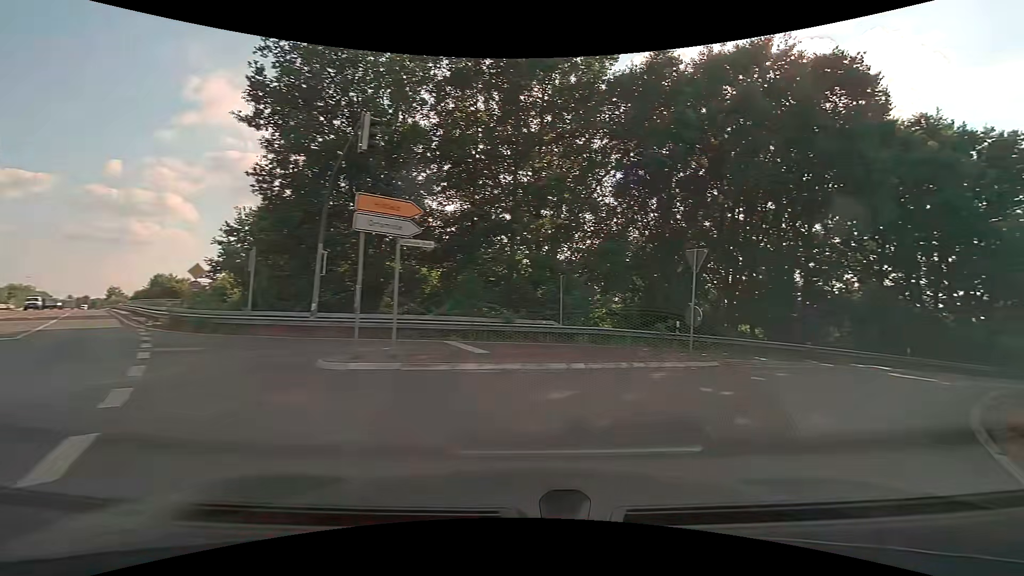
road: secondary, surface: asphalt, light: Day
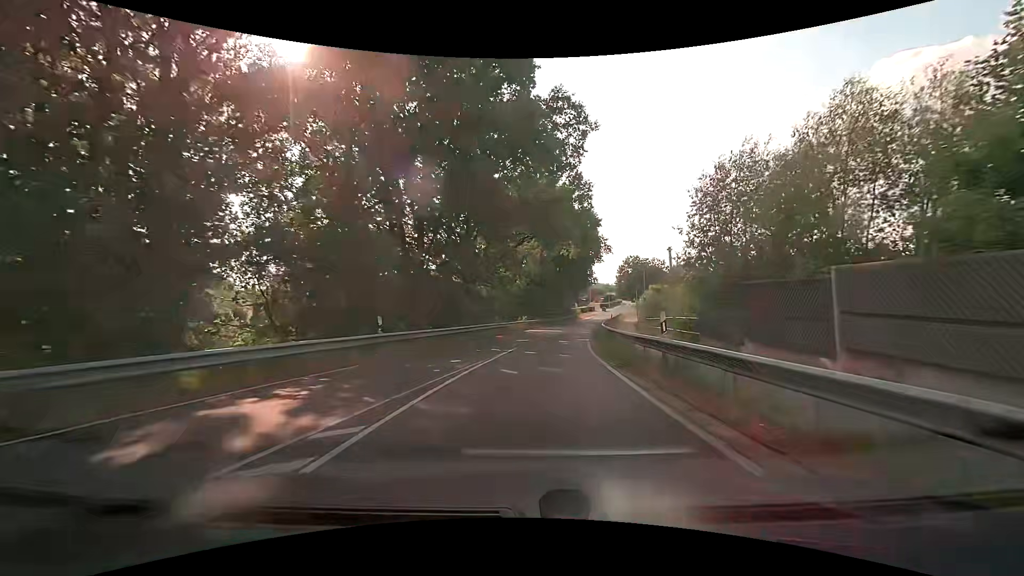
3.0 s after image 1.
(+14.2, +20.4) m; +50°
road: residential
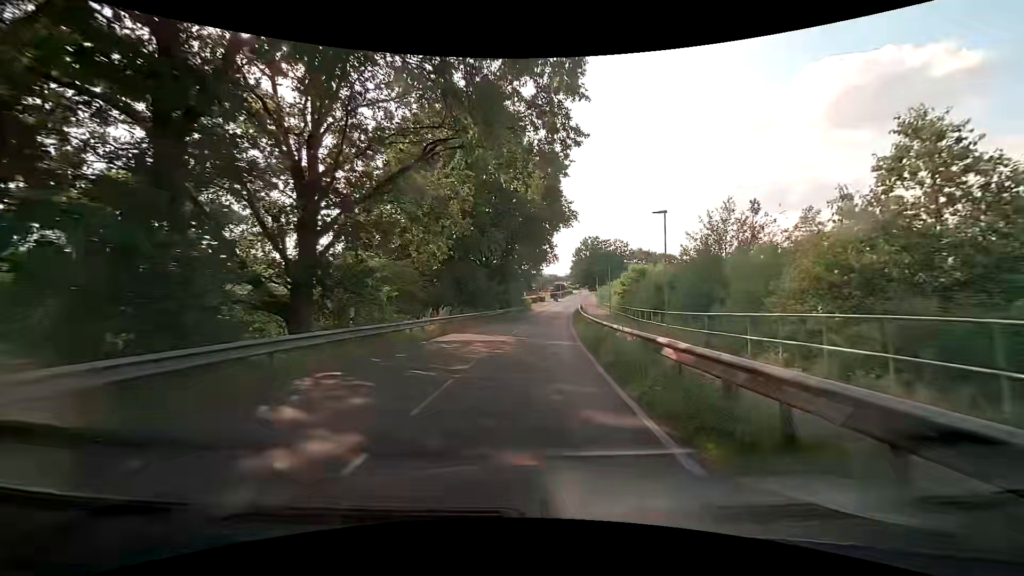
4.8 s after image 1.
(+1.0, +21.7) m; +5°
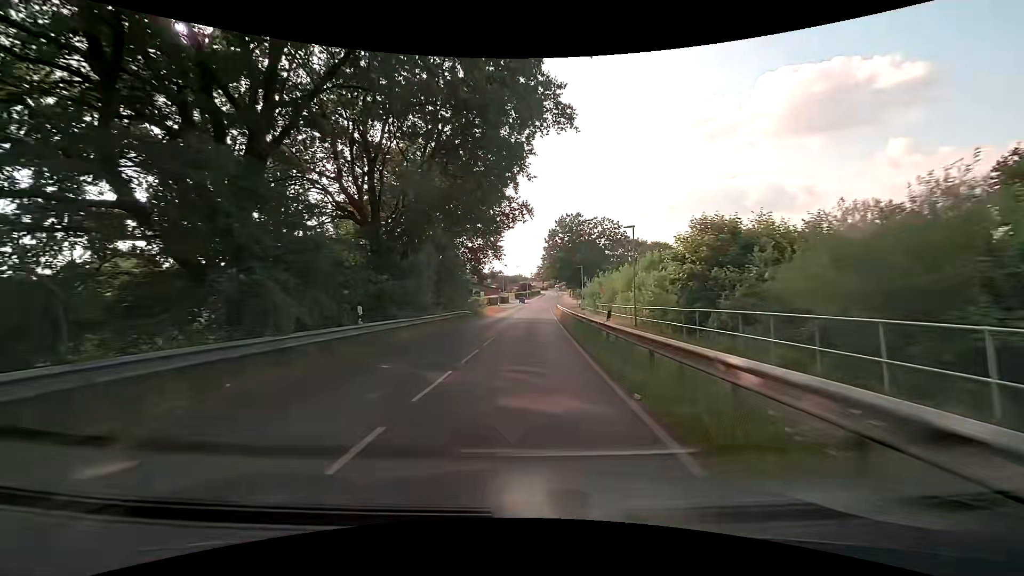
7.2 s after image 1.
(+1.7, +30.6) m; +5°
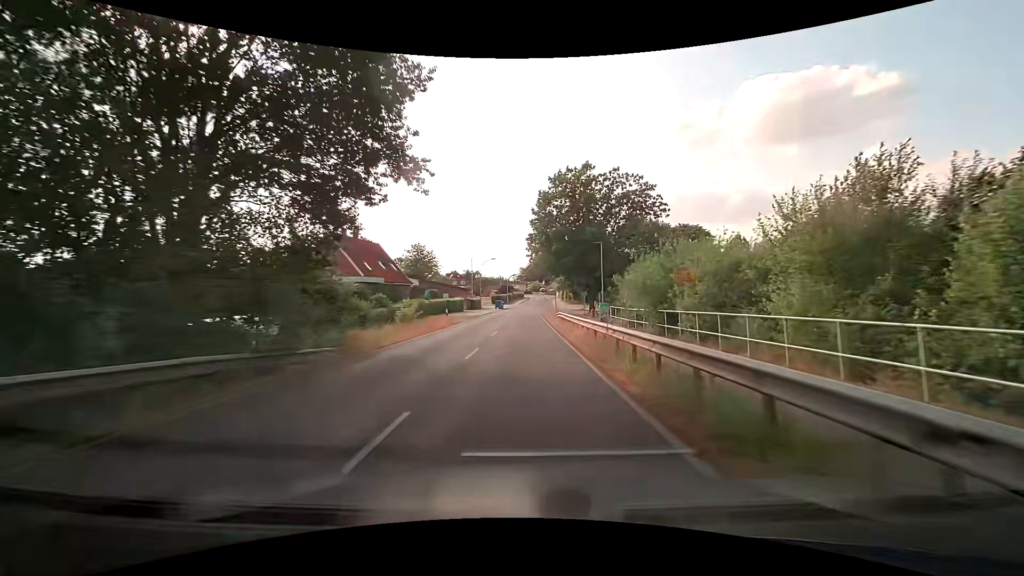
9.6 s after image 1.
(+0.7, +30.9) m; +2°
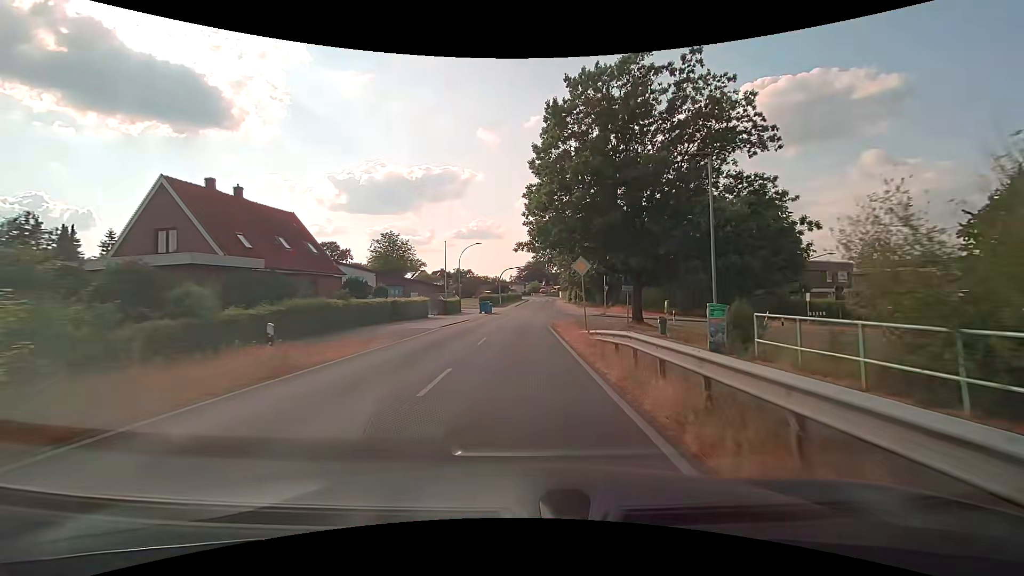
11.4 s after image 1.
(+0.1, +22.9) m; 0°
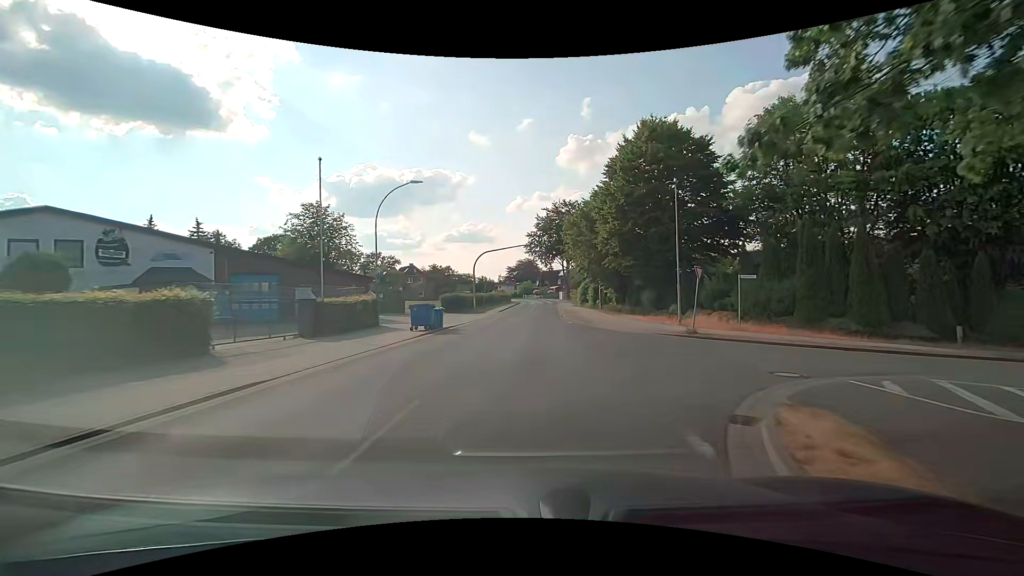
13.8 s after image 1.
(0.0, +30.3) m; +1°
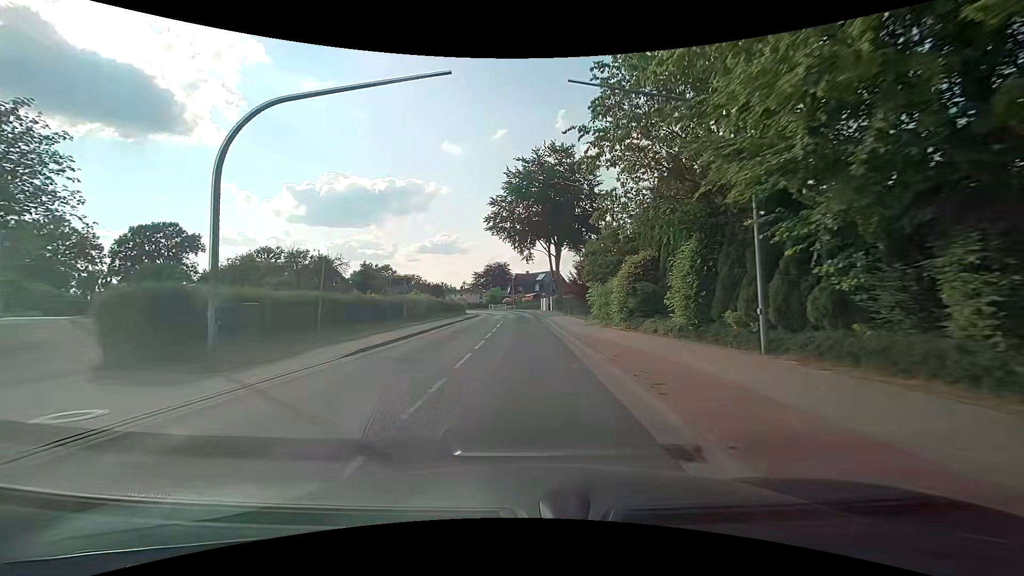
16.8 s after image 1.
(+1.3, +37.9) m; +3°
(0, +10) (0, +20) (0, +30) (0, +40) (0, +50) (-1, +60) (-2, +70) (-4, +80) (-6, +89) (-10, +99) m
